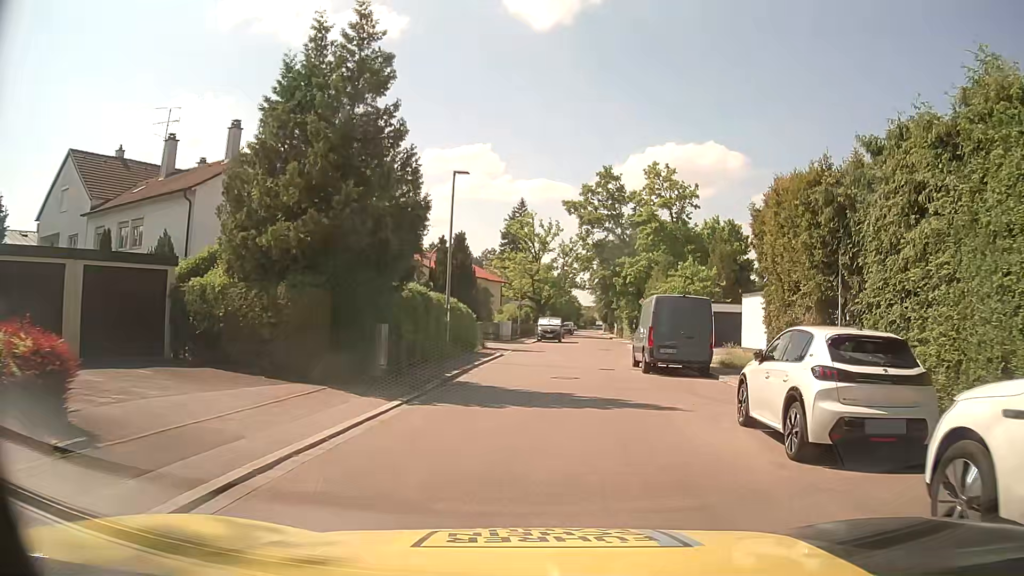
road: residential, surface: asphalt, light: Day
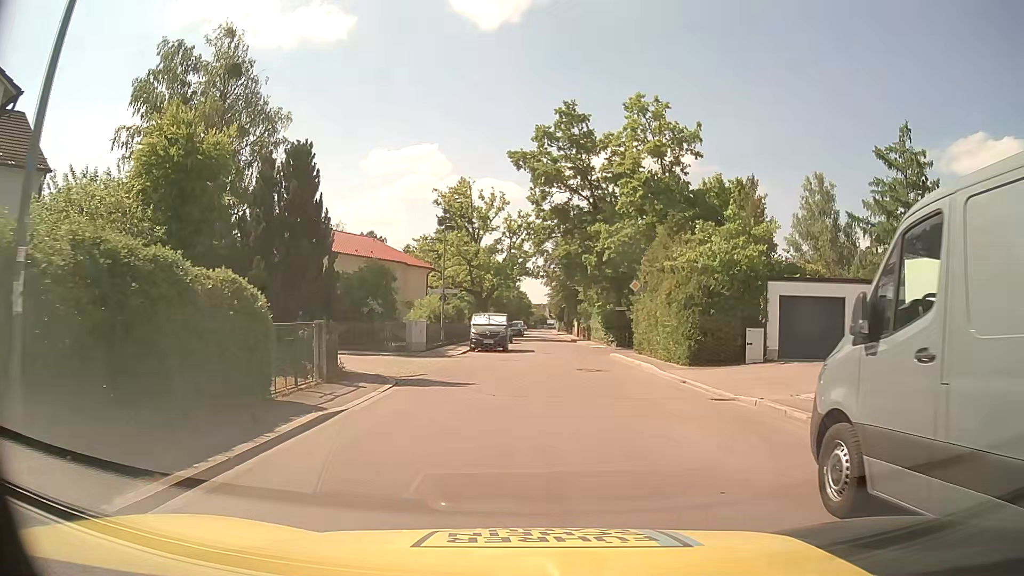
(+1.2, +18.9) m; +5°
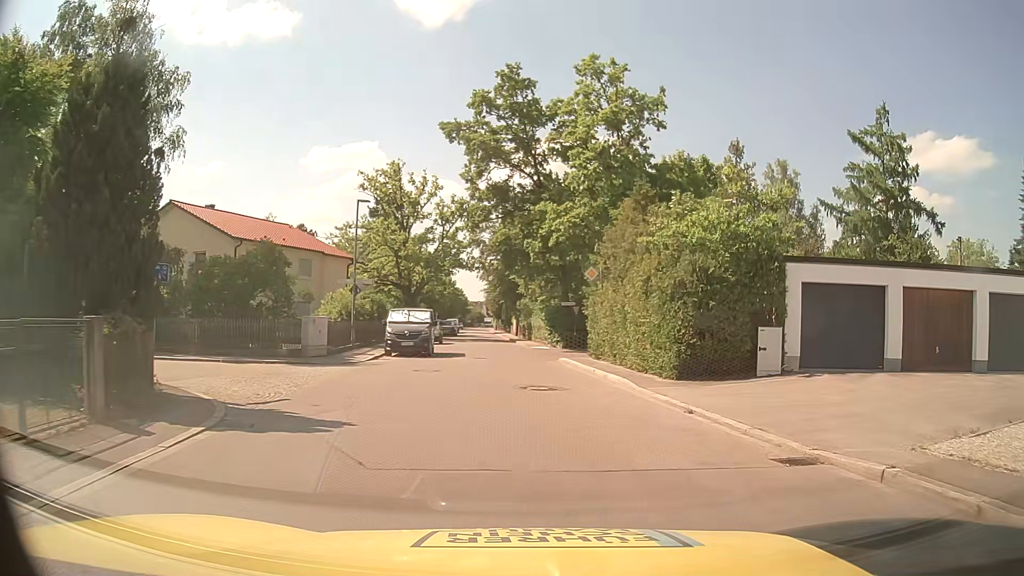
(+0.2, +6.5) m; +6°
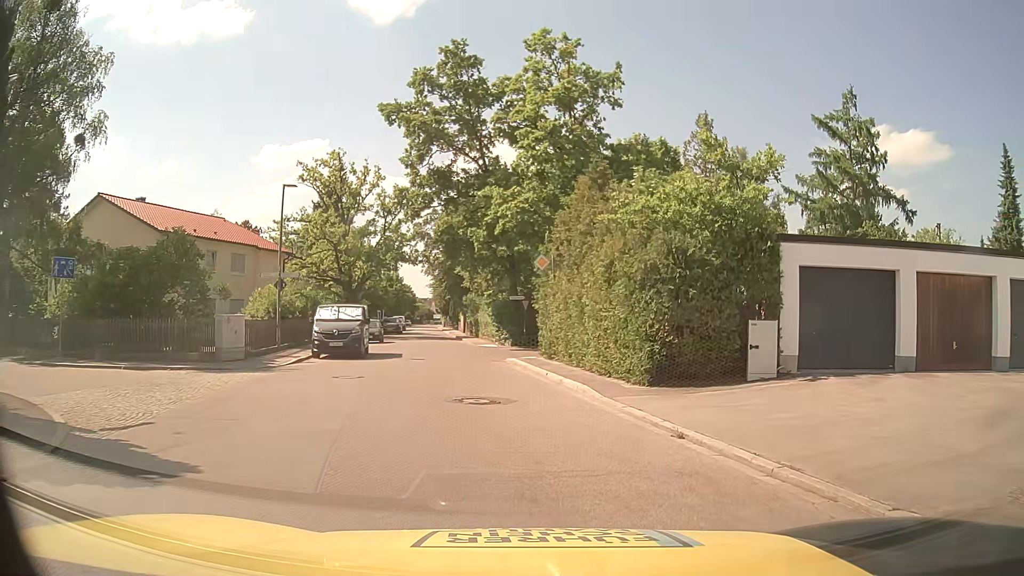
(+0.1, +3.0) m; +4°
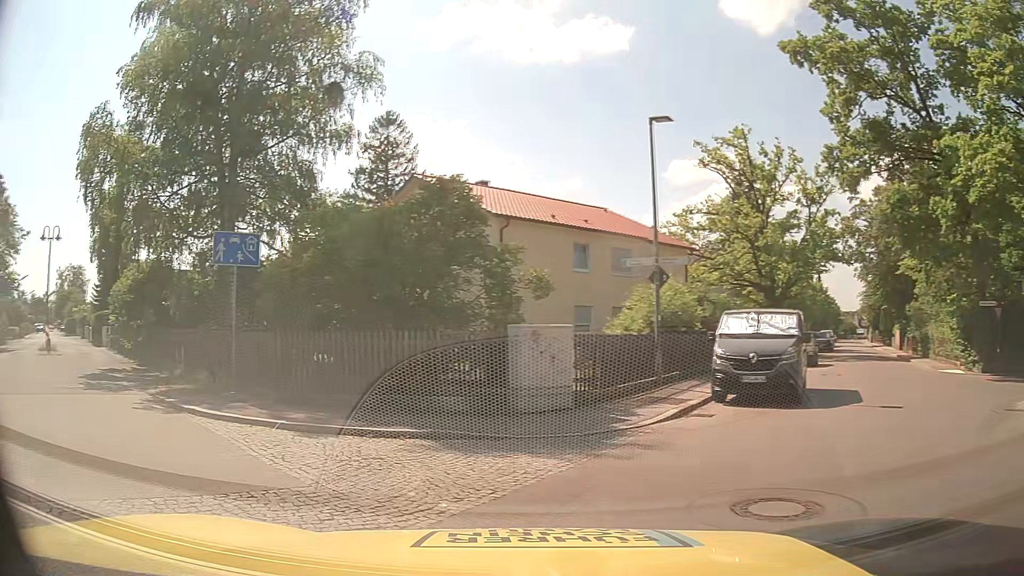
(-1.8, +10.3) m; -36°
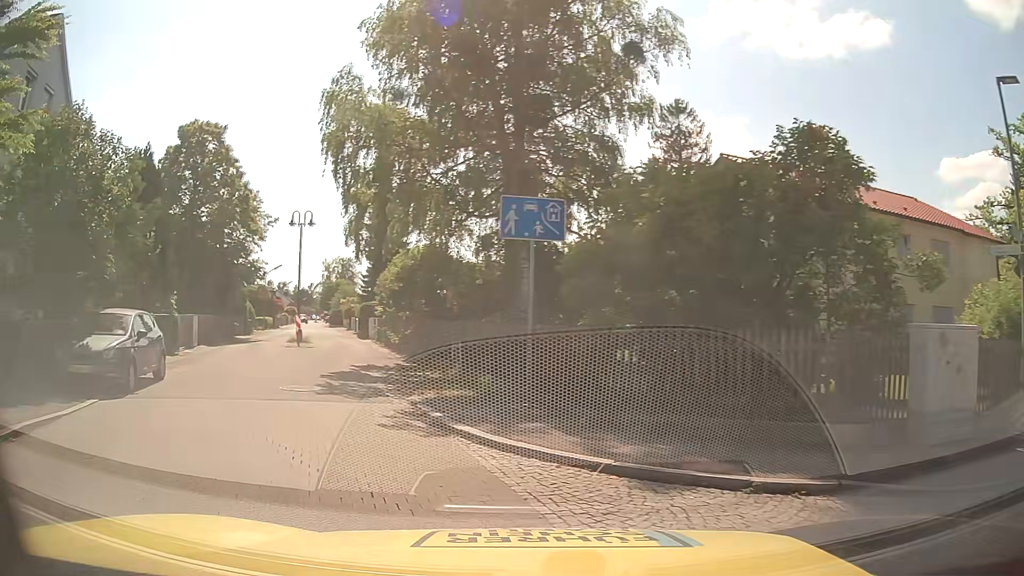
(-0.7, +3.1) m; -22°
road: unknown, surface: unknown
